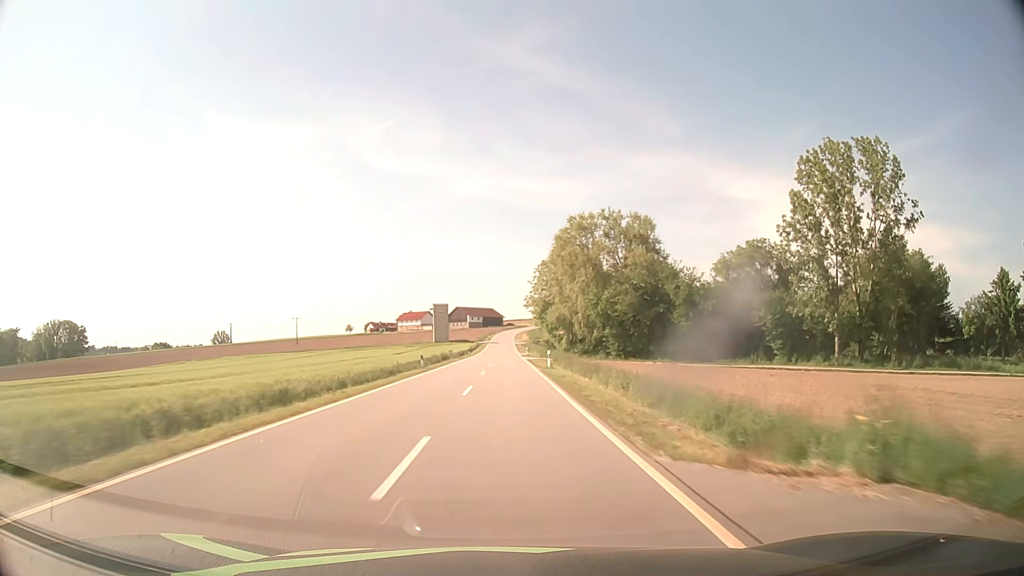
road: tertiary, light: Day
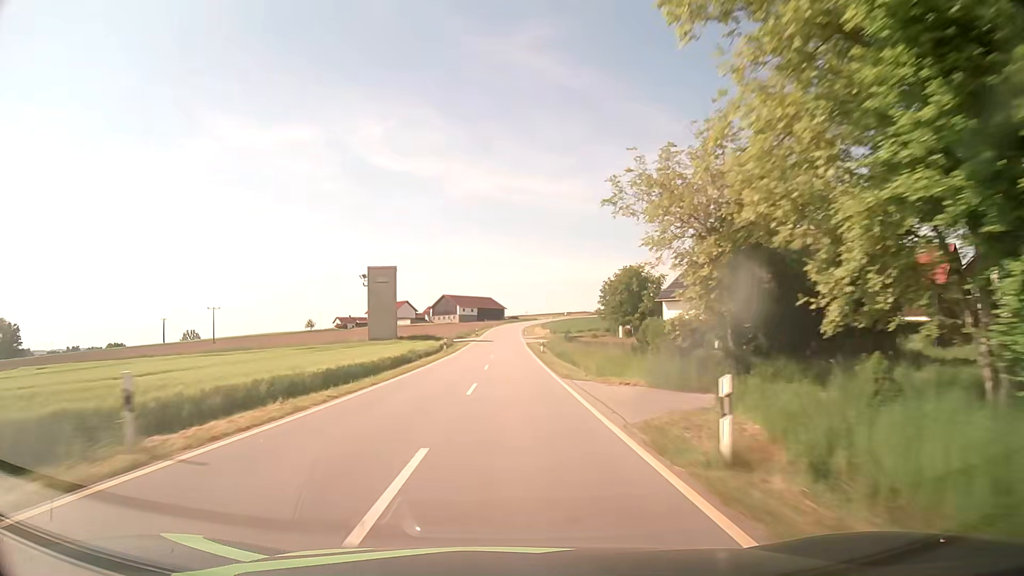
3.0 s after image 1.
(+0.1, +74.5) m; 0°
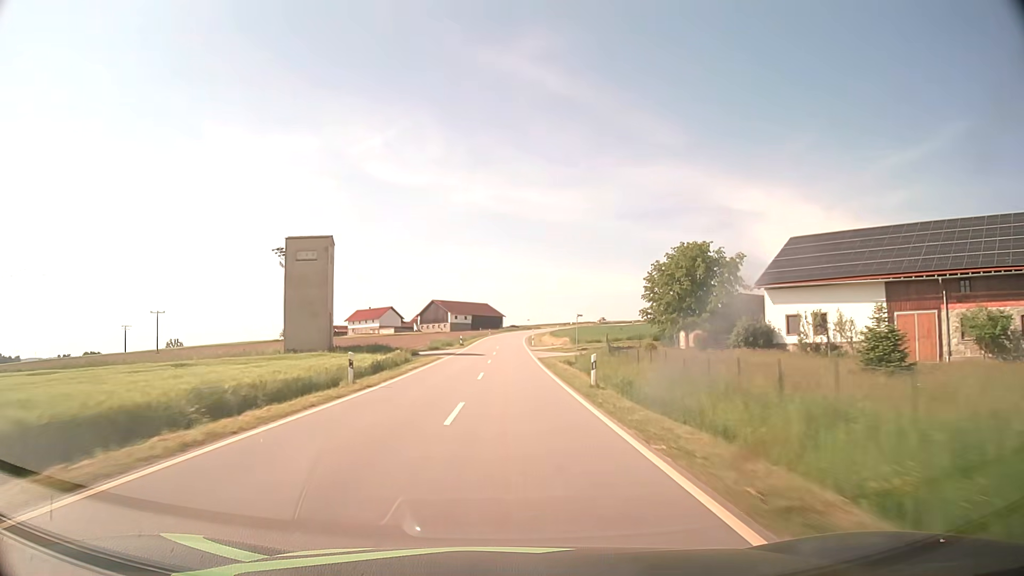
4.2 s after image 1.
(+0.2, +30.1) m; +1°
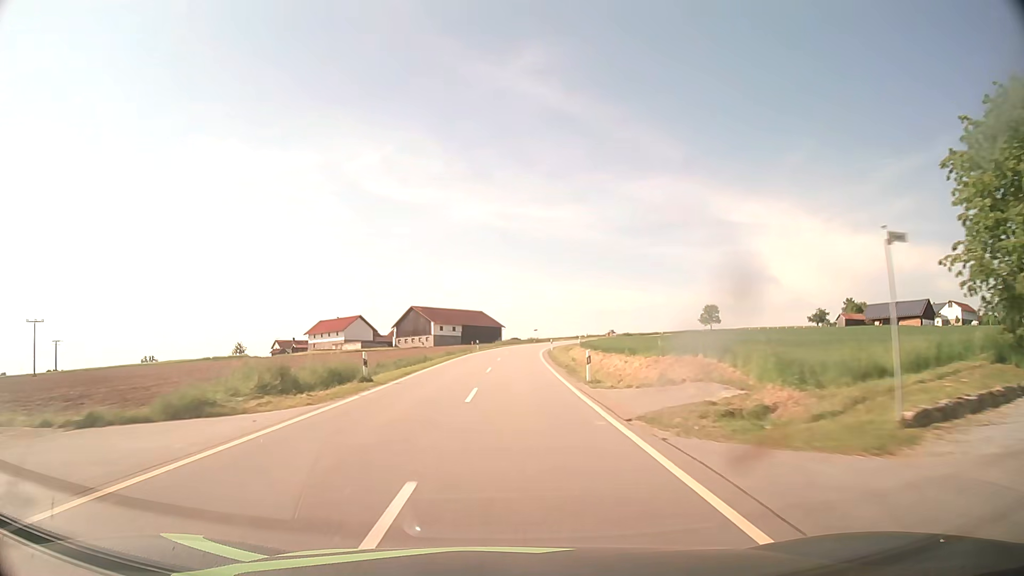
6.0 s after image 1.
(-0.1, +44.9) m; 0°
(0, +10) (0, +20) (0, +30) (+1, +40) (+1, +50) (+2, +60) (+3, +70) (+4, +80) (+5, +90) (+7, +100) m
